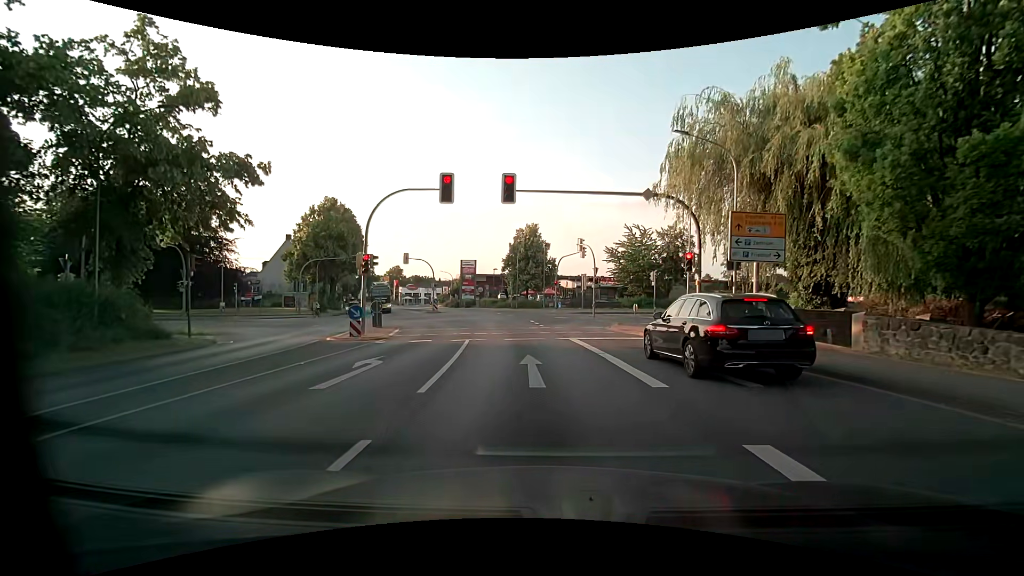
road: primary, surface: asphalt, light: Day
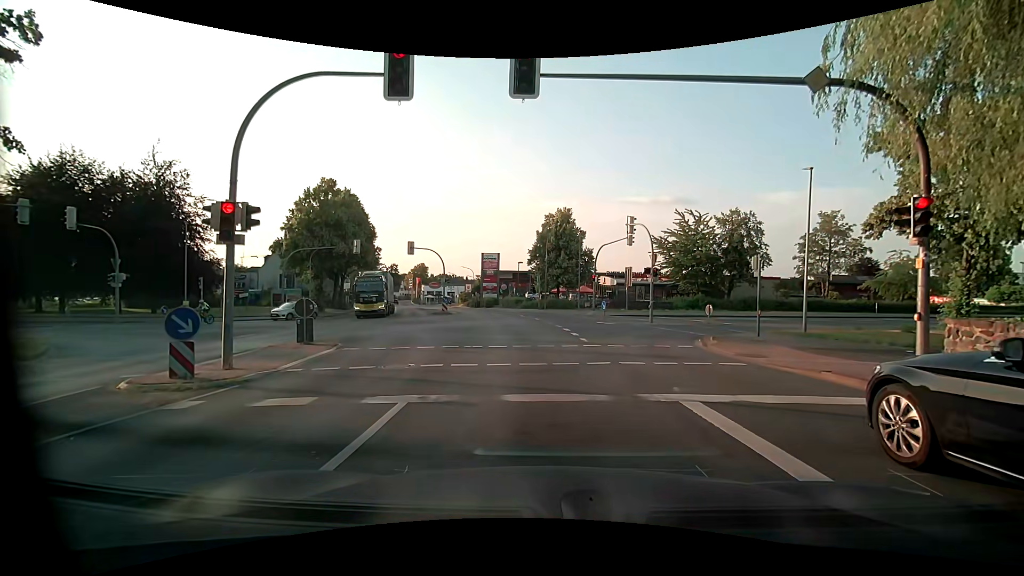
(-0.3, +10.8) m; -3°
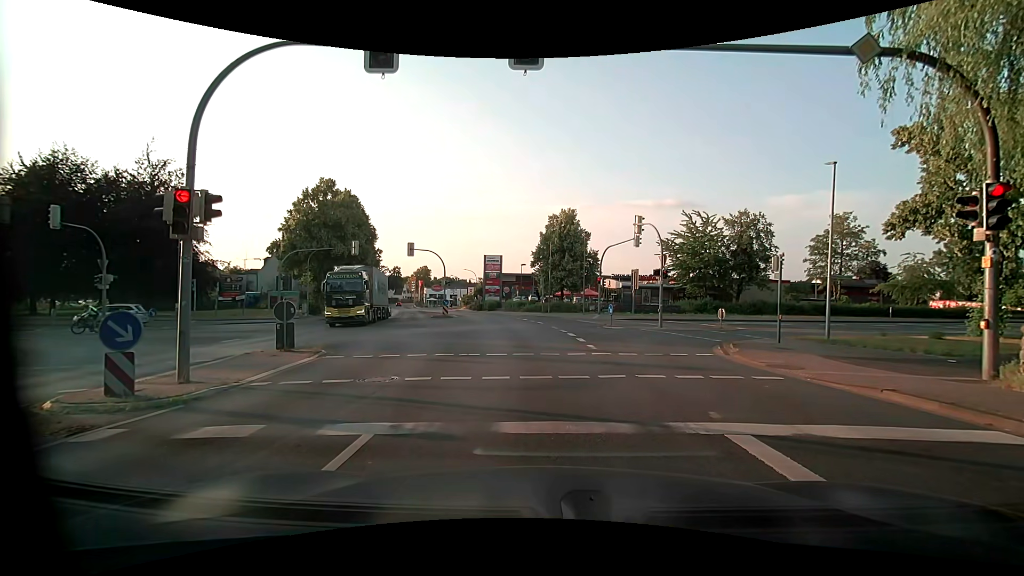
(0.0, +1.4) m; 0°
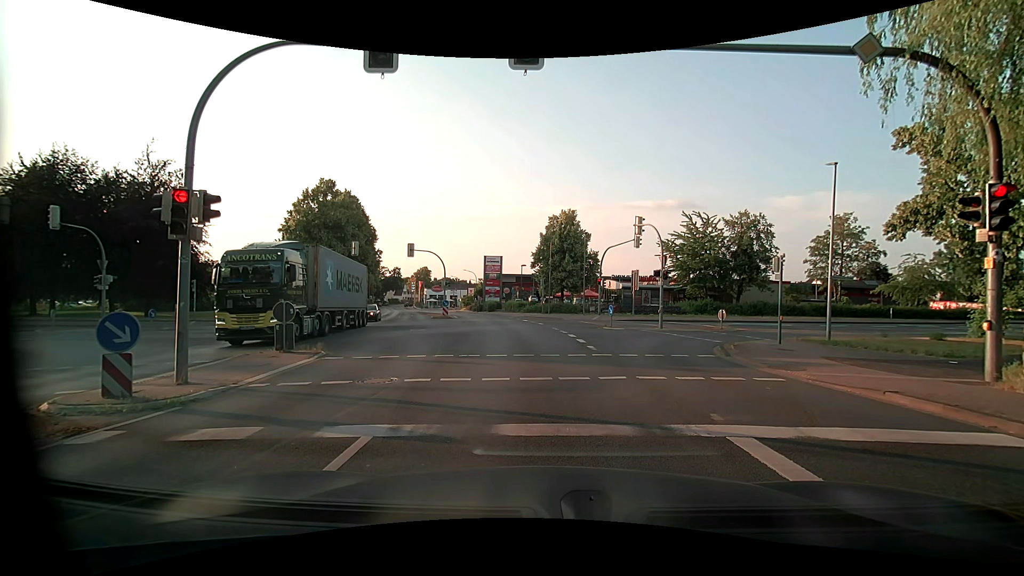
(0.0, +0.2) m; 0°
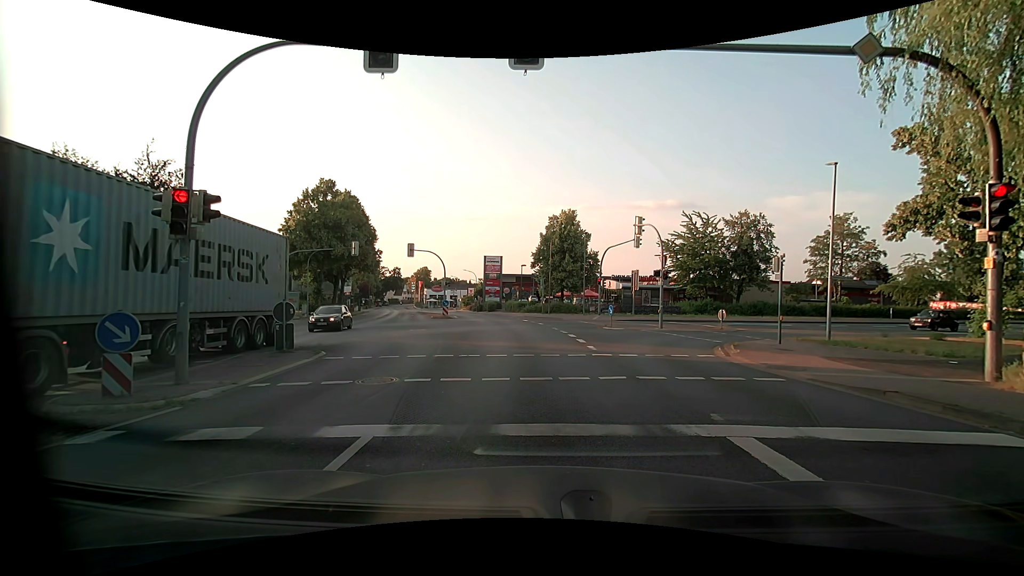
(0.0, 0.0) m; 0°
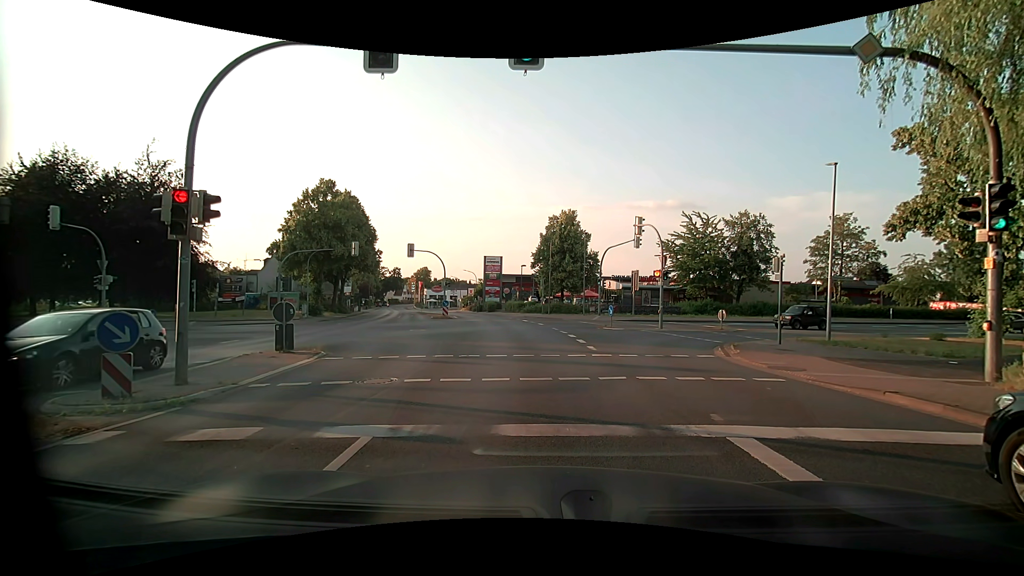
(0.0, 0.0) m; 0°
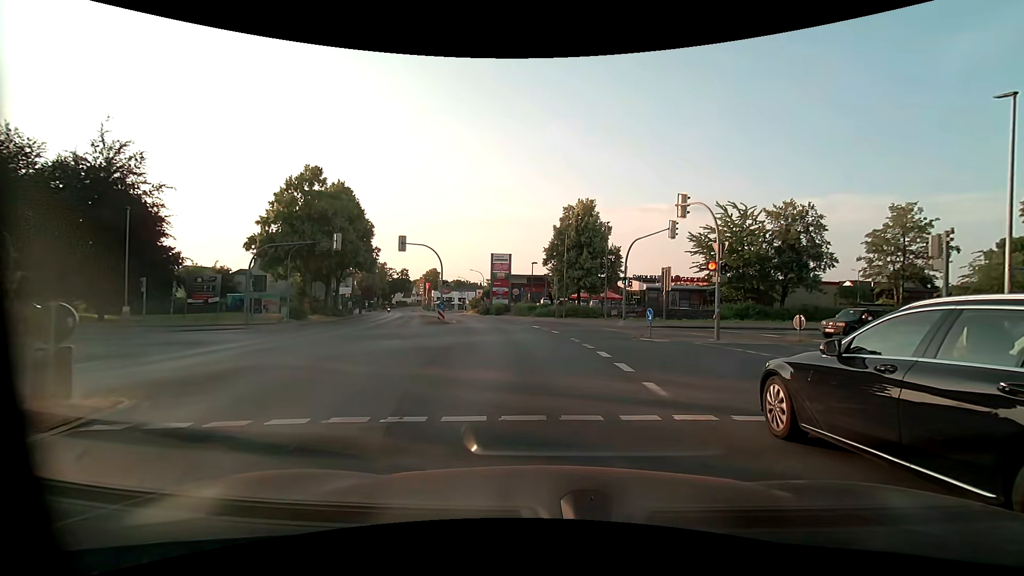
(-0.2, +7.6) m; -2°
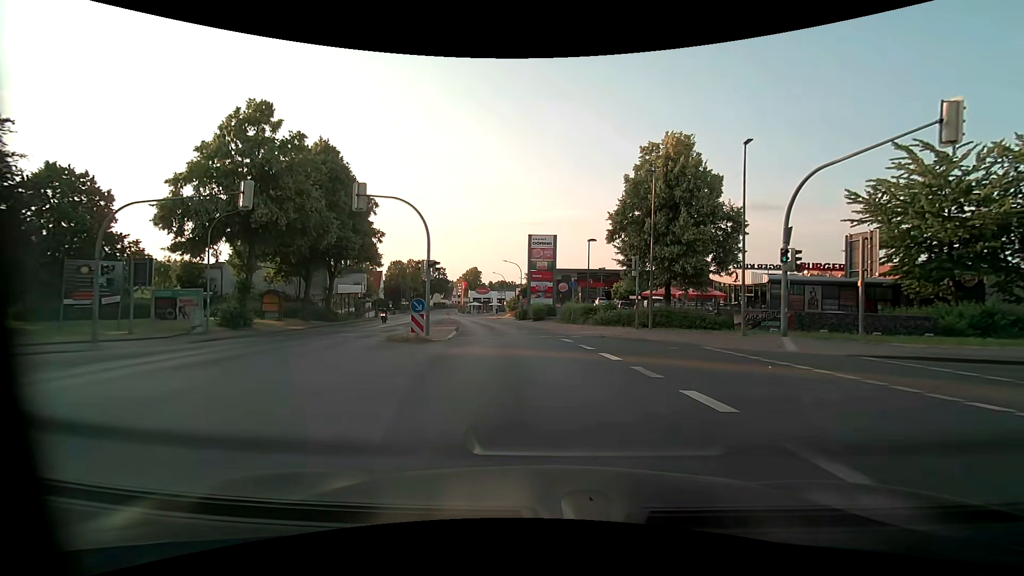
(-1.0, +19.3) m; -6°
(0, +10) (-1, +20) (-3, +30) (-4, +40) (-6, +50) (-8, +59) (-10, +69) (-13, +79) (-15, +88) (-18, +98) m
